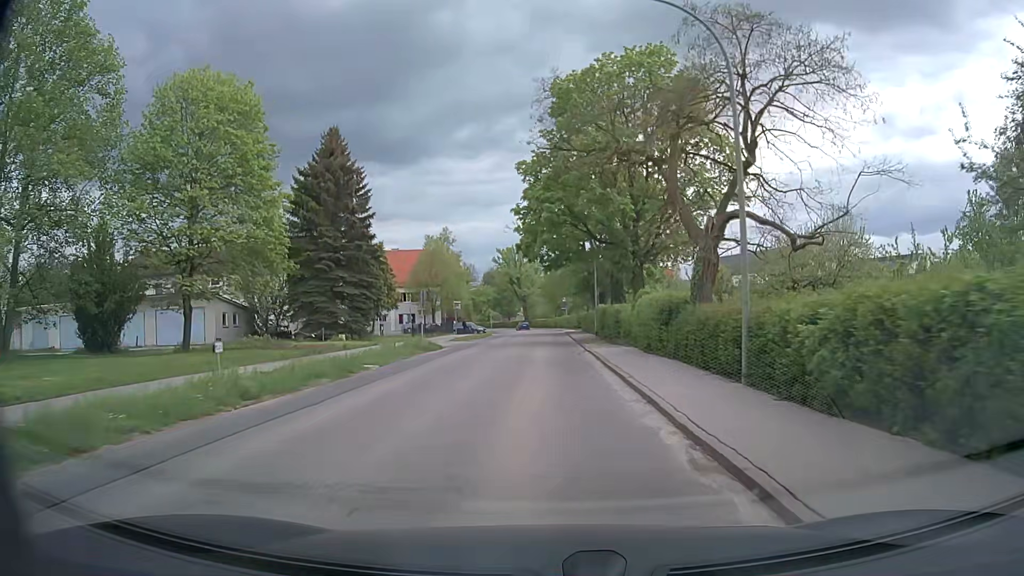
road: secondary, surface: asphalt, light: Day
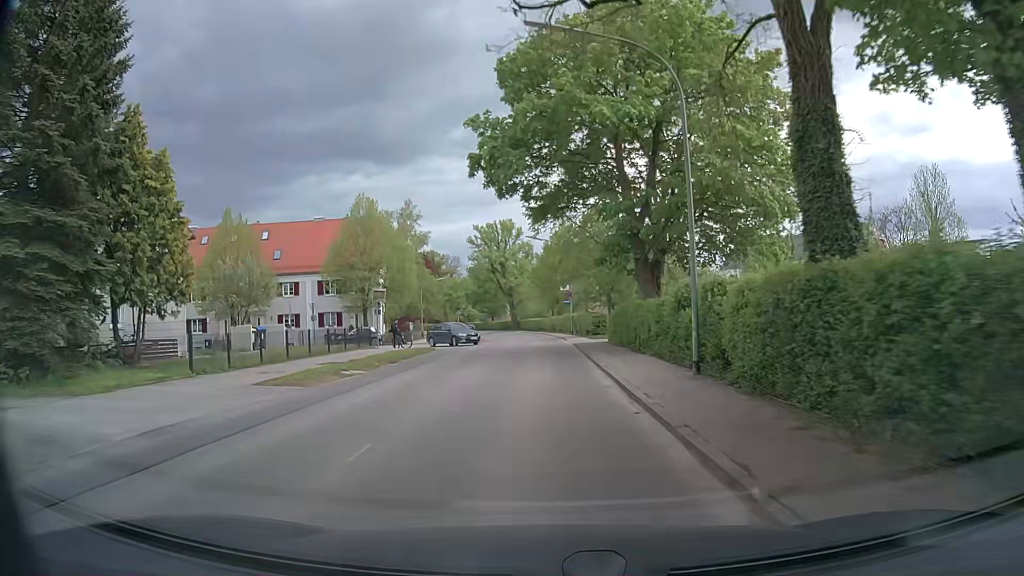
(+0.1, +30.4) m; 0°
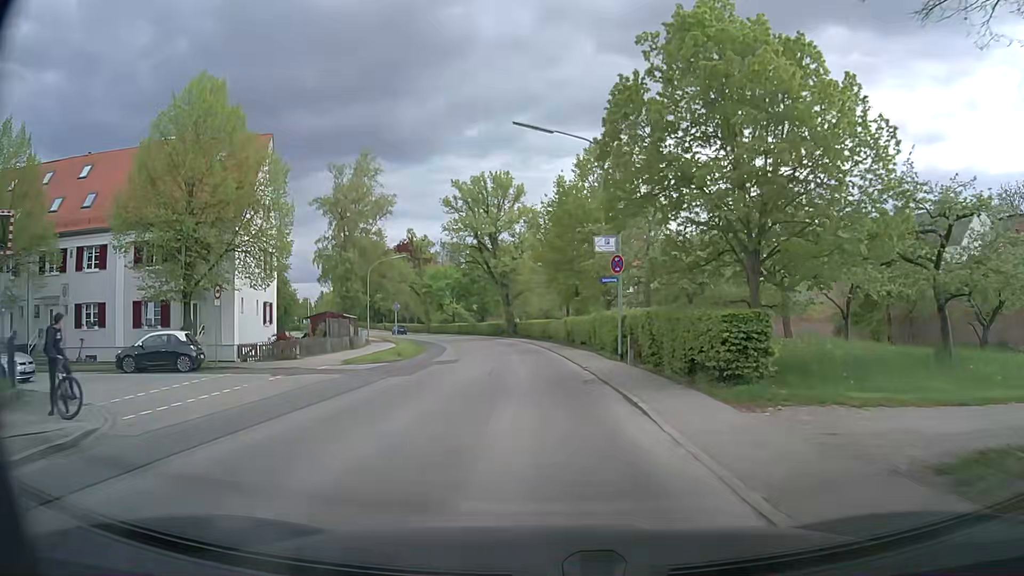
(-0.1, +29.8) m; 0°
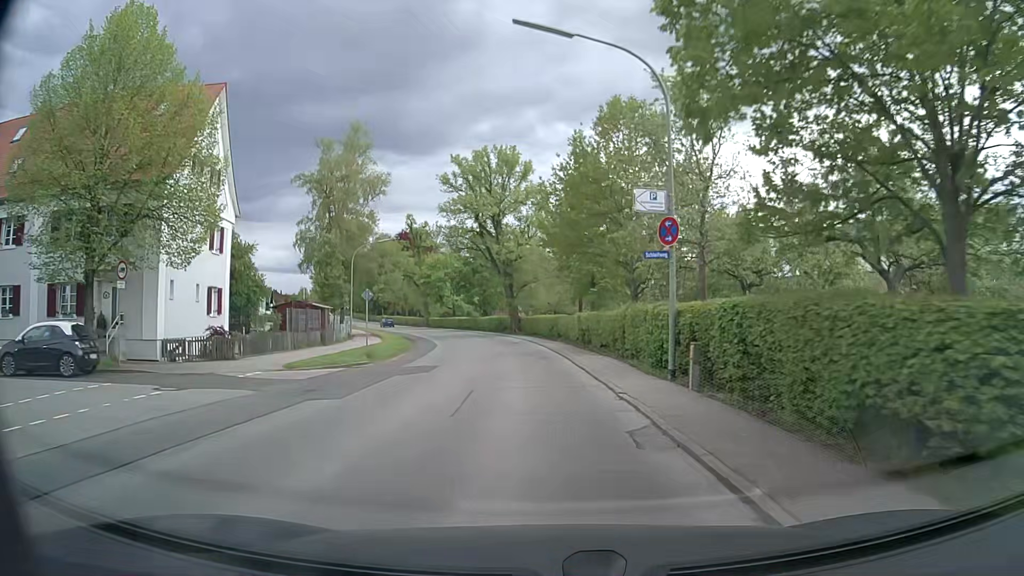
(-0.1, +7.3) m; -1°
(0, +10) (-1, +20) (-2, +30) (-3, +40) (-5, +50) (-7, +59) (-11, +69) (-14, +78) (-18, +87) (-22, +97) m
